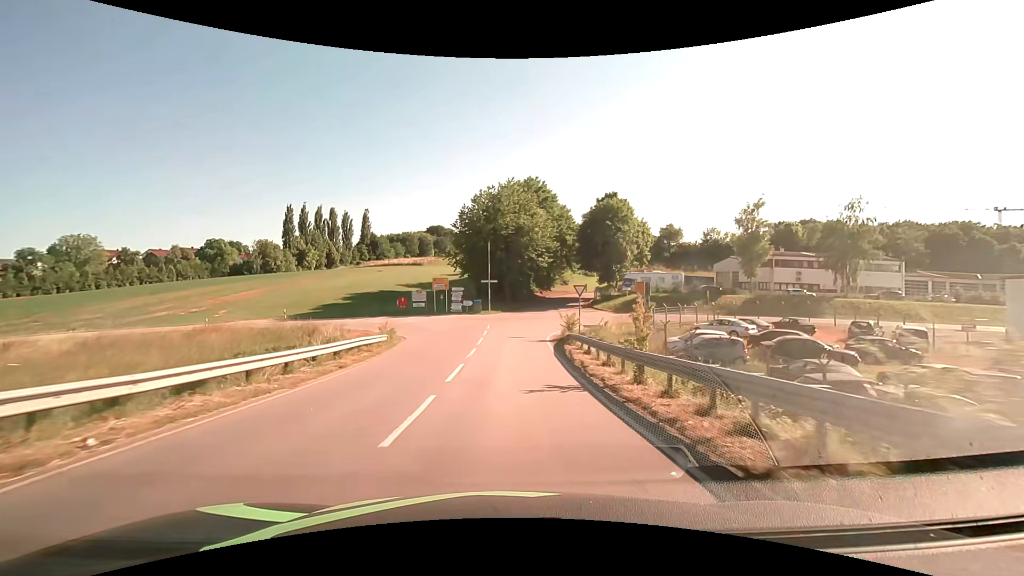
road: unclassified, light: Day
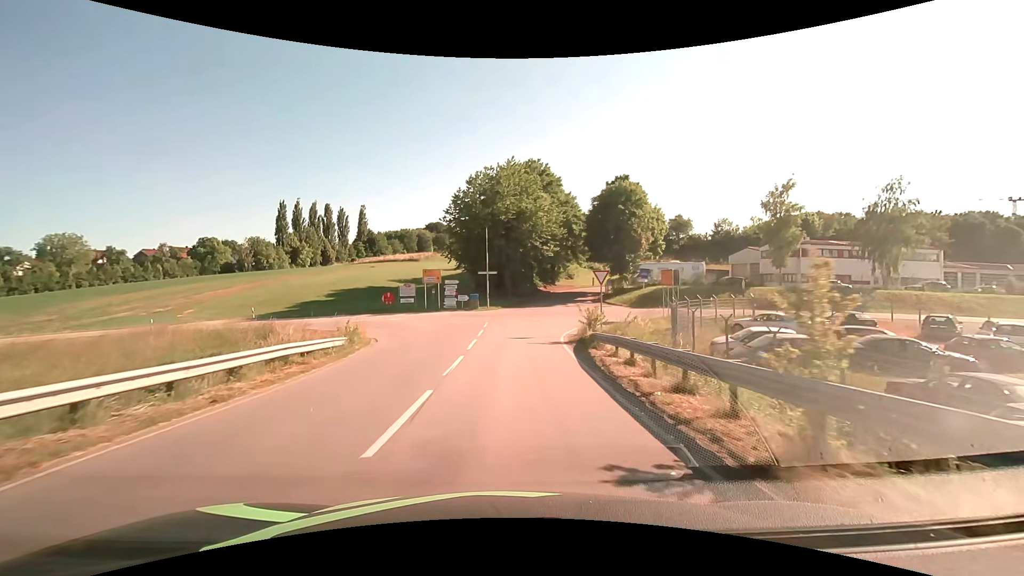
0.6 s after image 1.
(0.0, +6.6) m; 0°
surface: asphalt
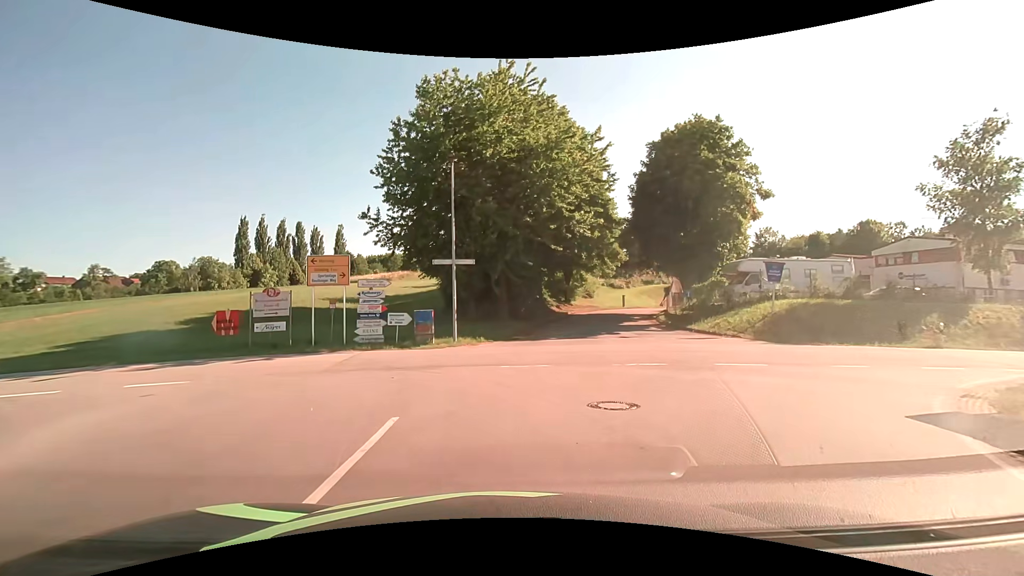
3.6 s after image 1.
(-0.1, +25.3) m; 0°
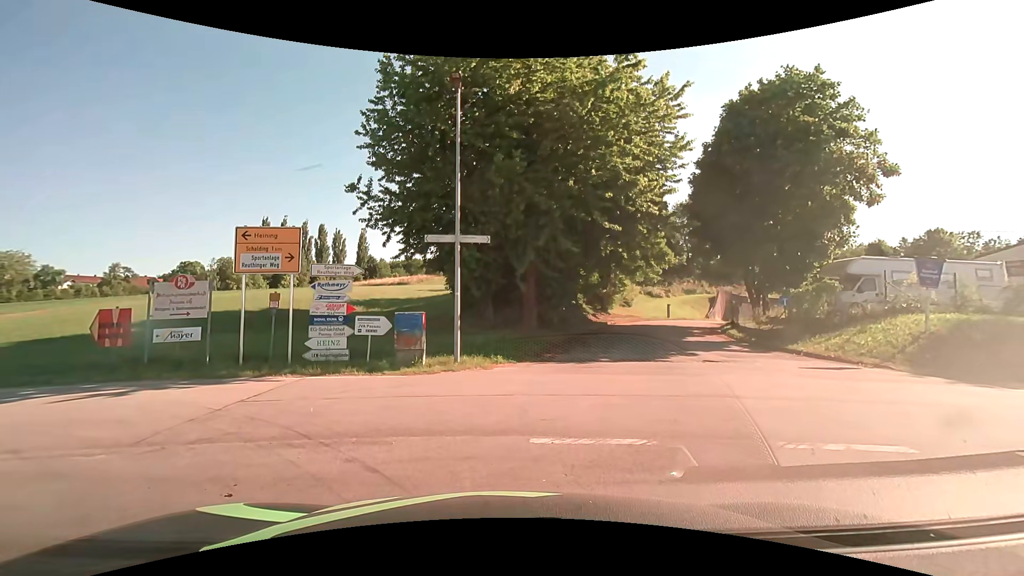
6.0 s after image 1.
(-0.1, +6.9) m; -1°
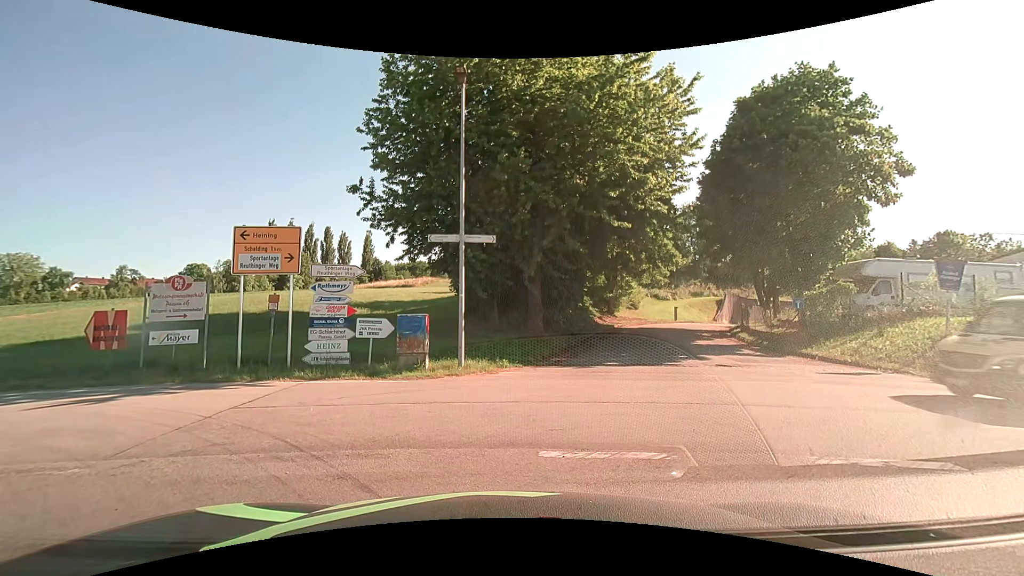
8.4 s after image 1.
(0.0, +0.5) m; 0°
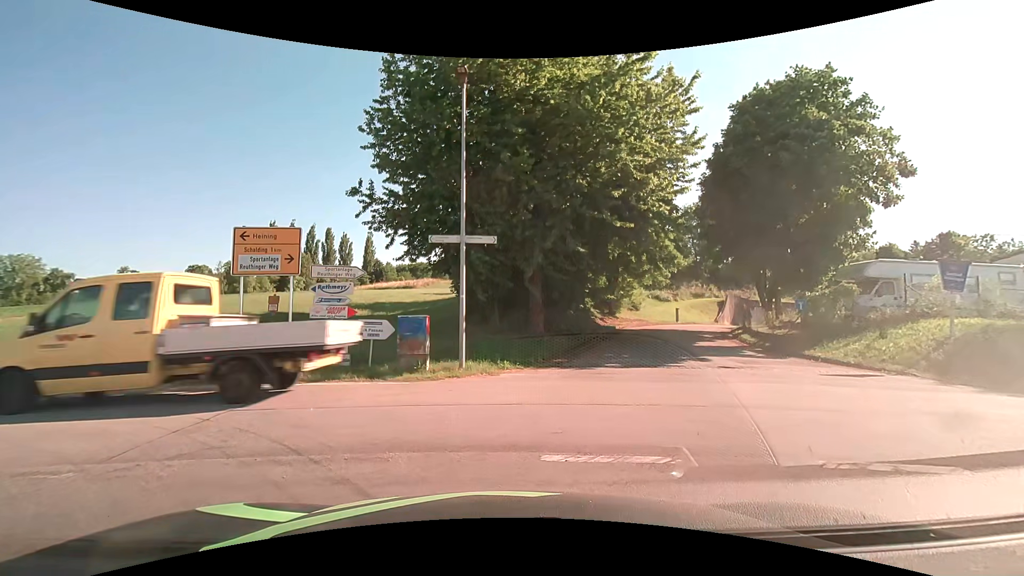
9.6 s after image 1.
(0.0, +0.1) m; 0°
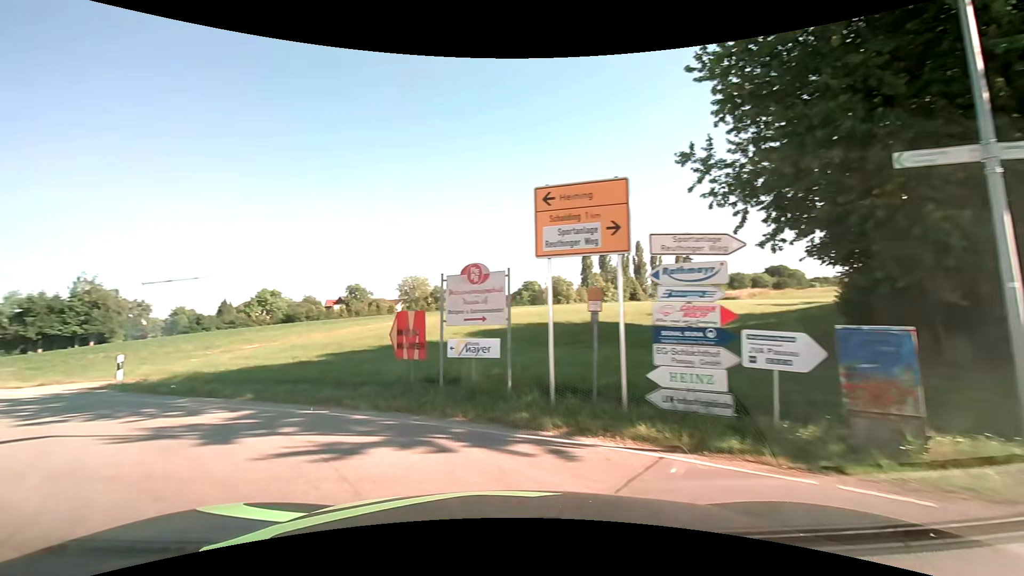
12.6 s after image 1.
(-1.9, +6.5) m; -36°
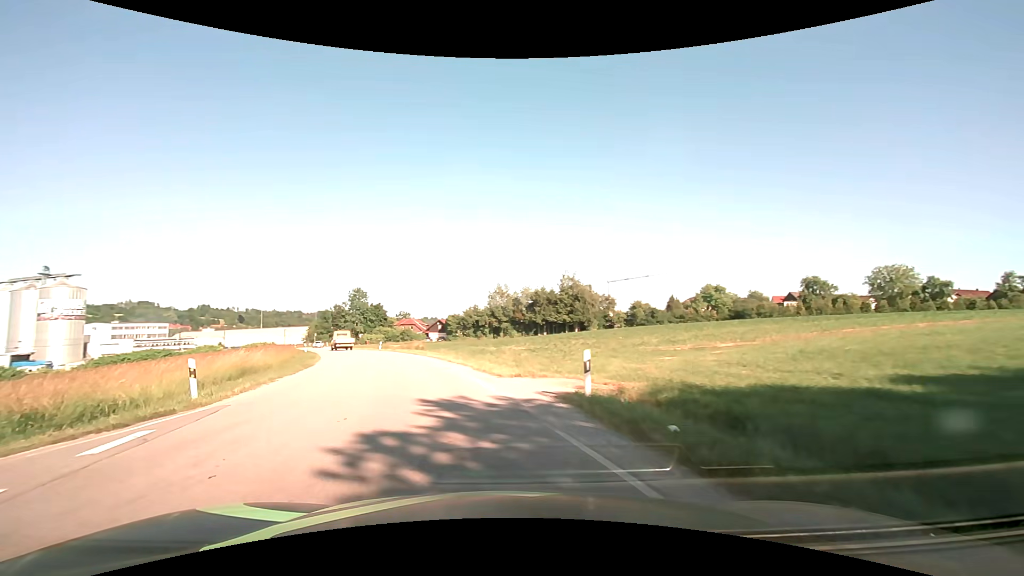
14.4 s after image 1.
(-4.6, +9.0) m; -47°
